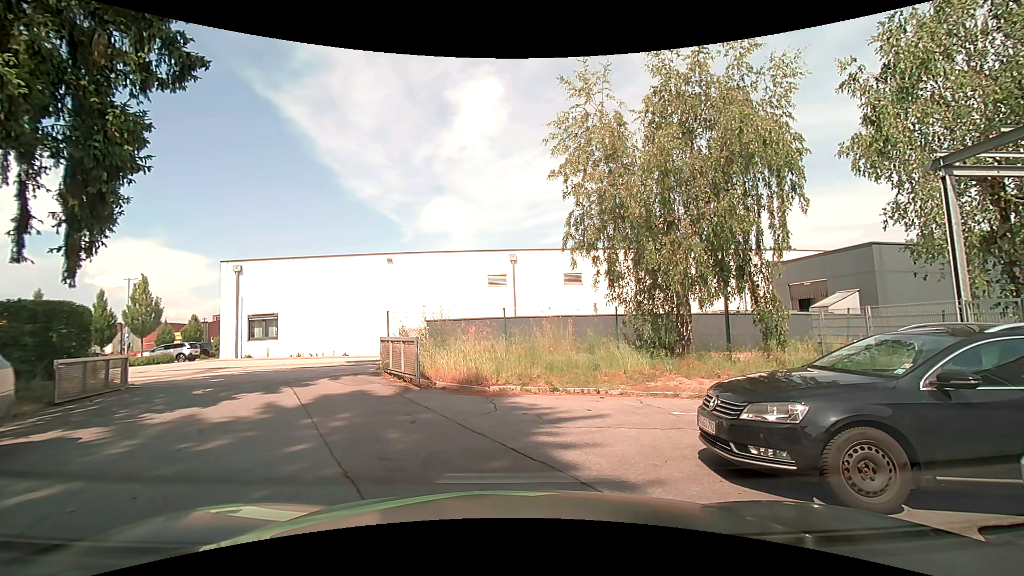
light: Day
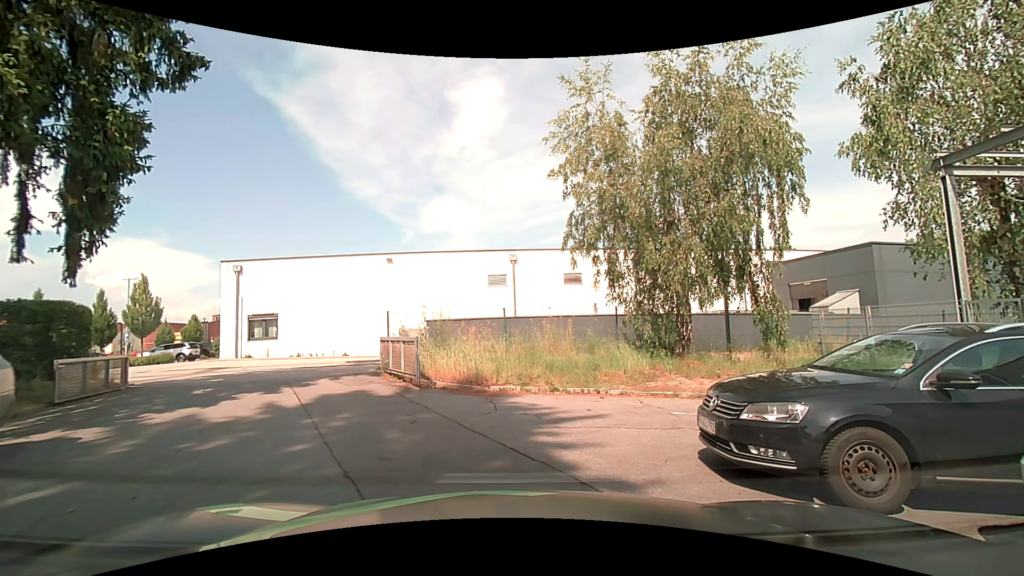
(0.0, 0.0) m; 0°
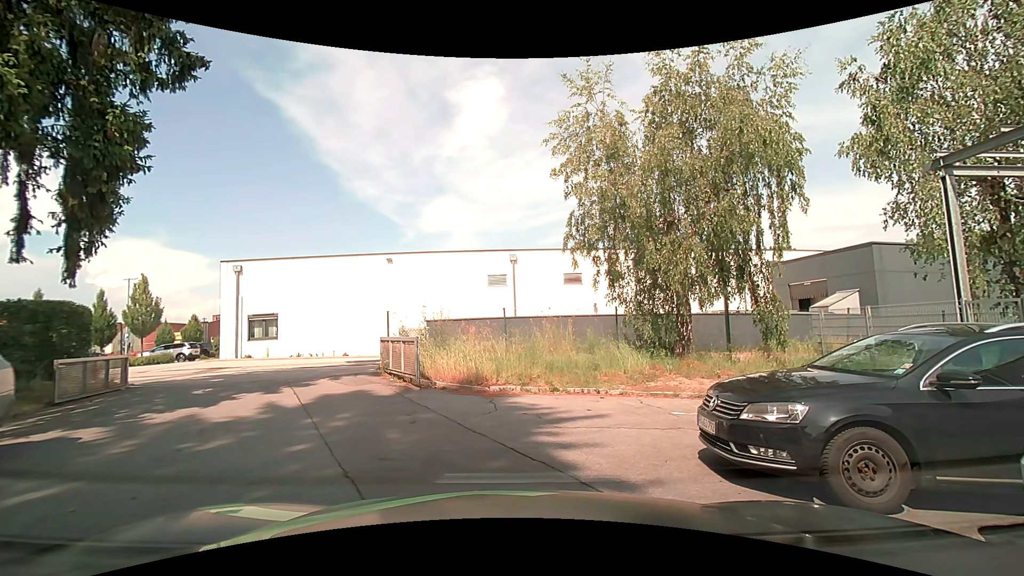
(0.0, 0.0) m; 0°
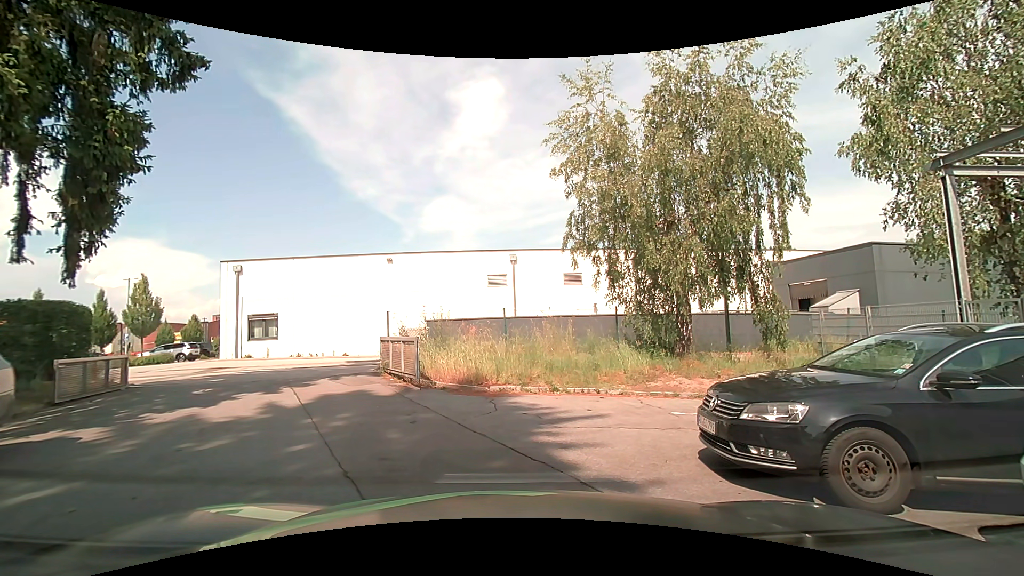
(0.0, 0.0) m; 0°
